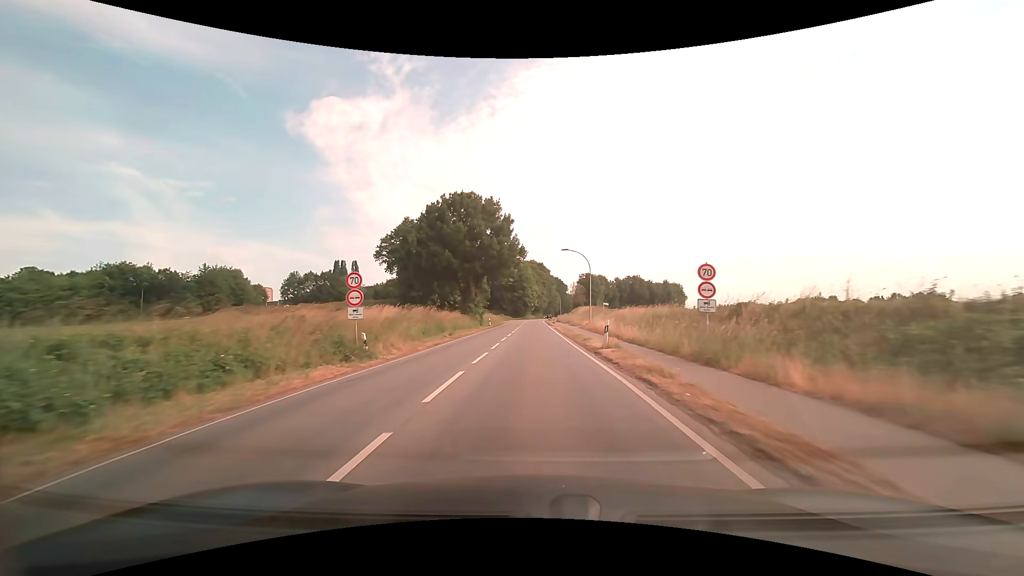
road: secondary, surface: asphalt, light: Day
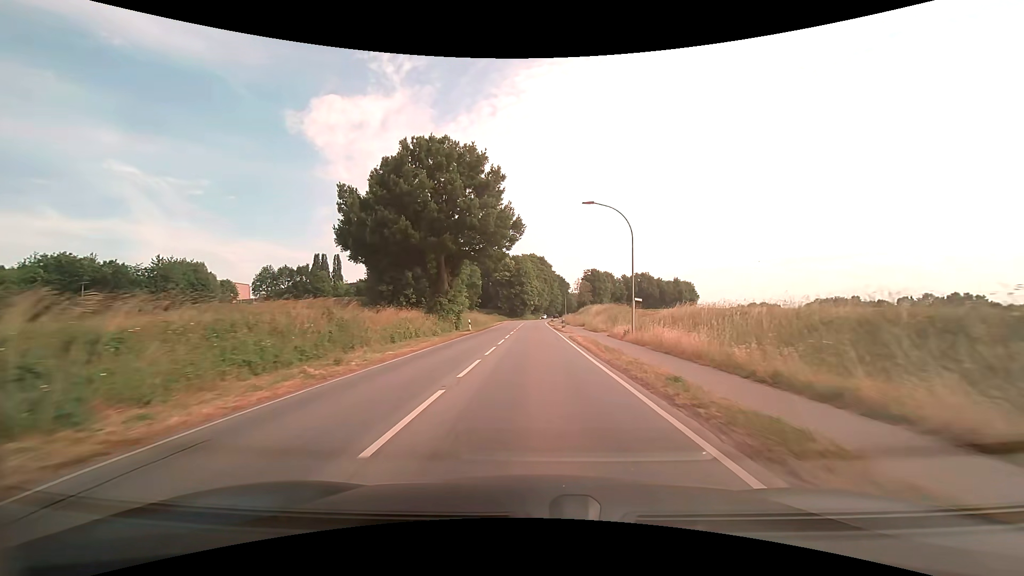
(-0.1, +20.9) m; 0°
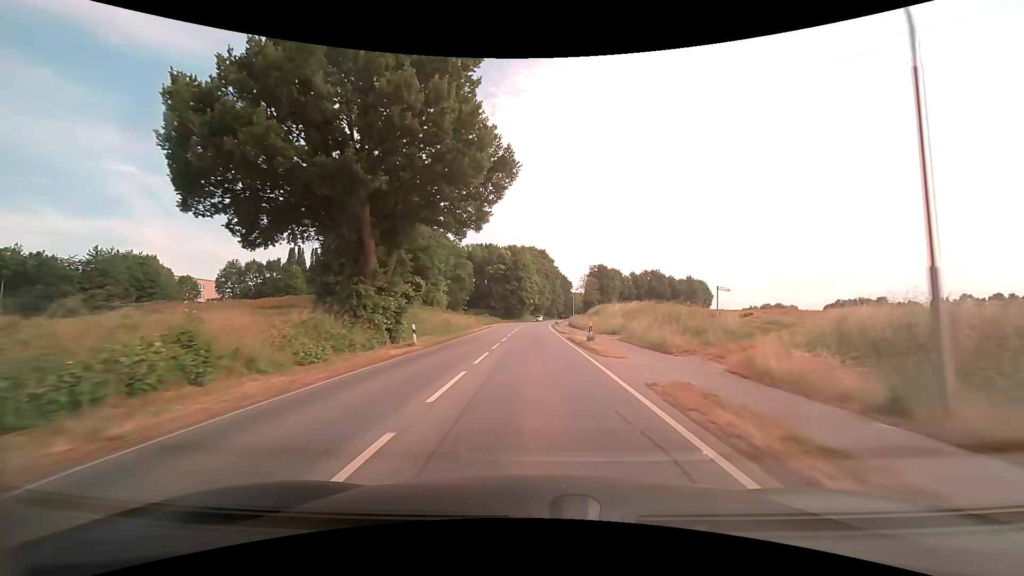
(0.0, +21.1) m; 0°
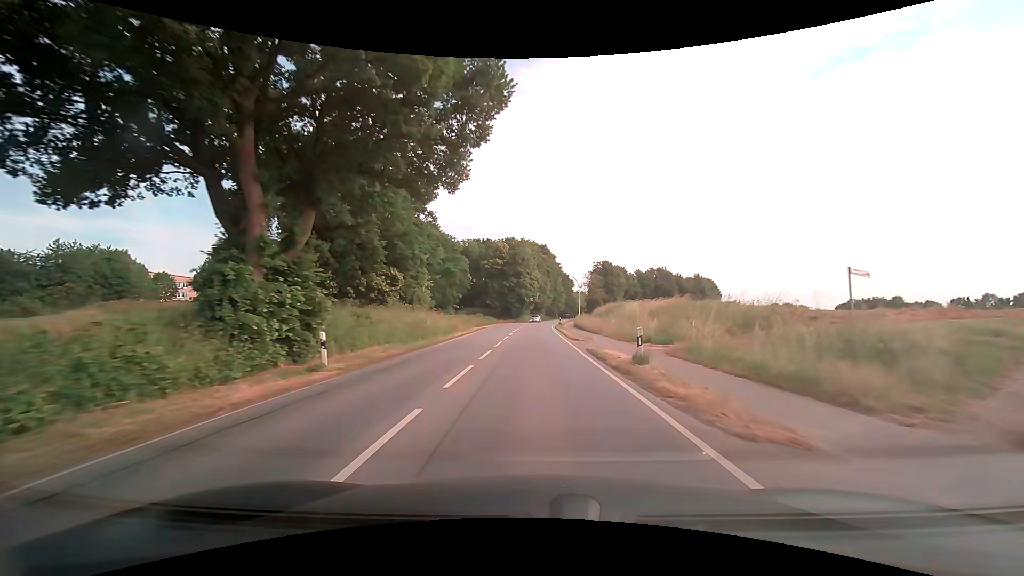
(0.0, +10.6) m; 0°
